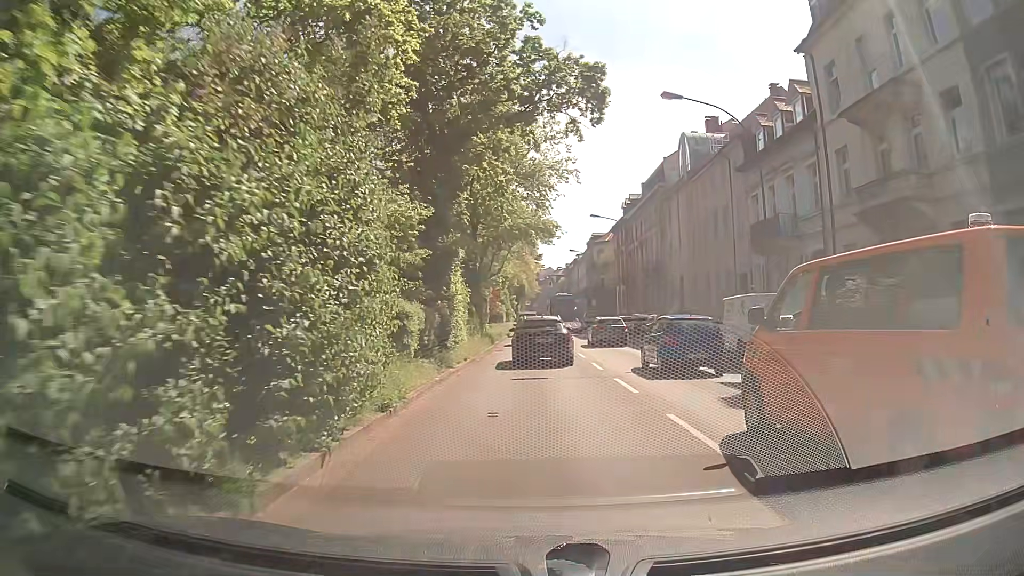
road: primary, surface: asphalt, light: Day
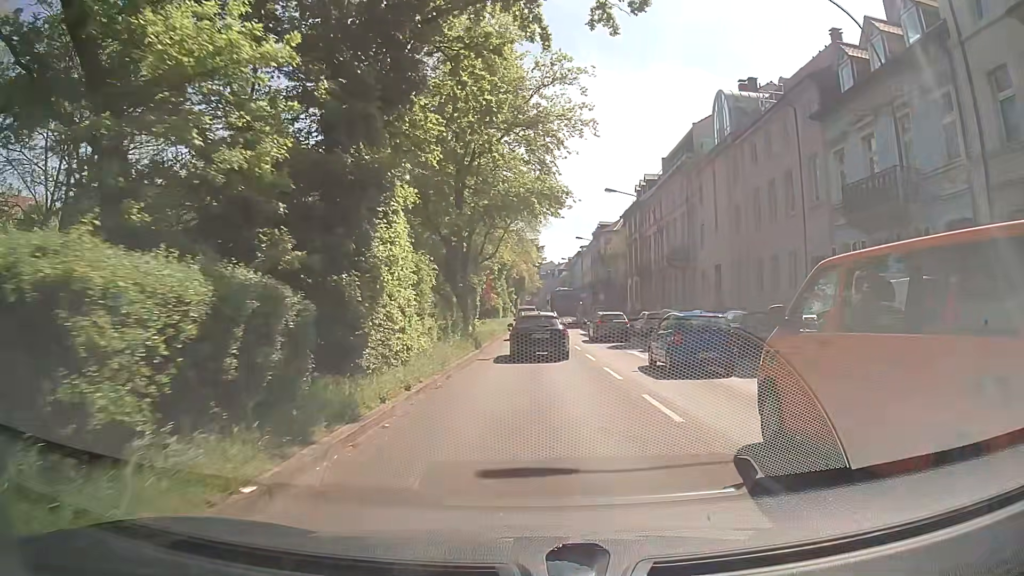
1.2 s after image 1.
(0.0, +9.8) m; +1°
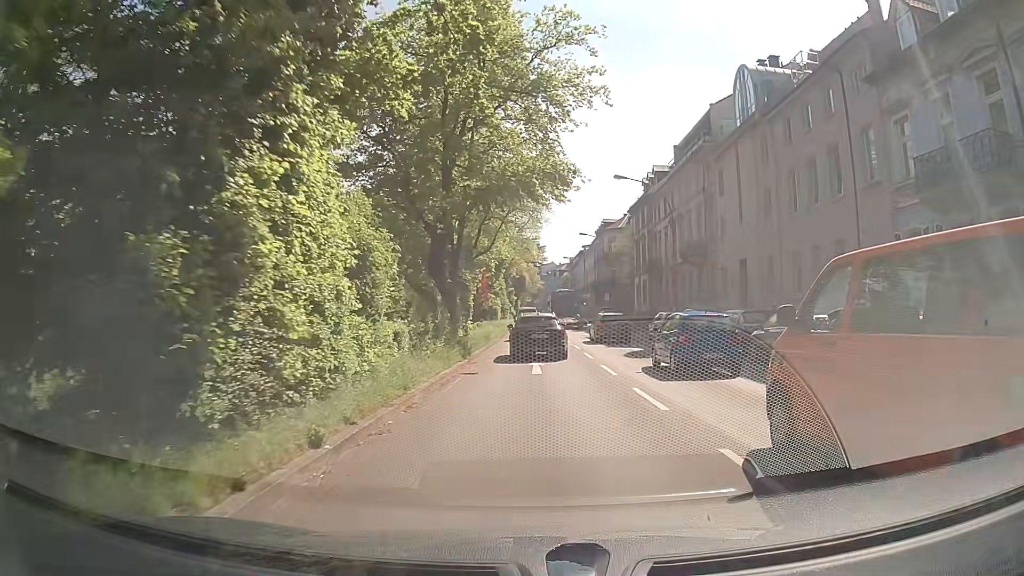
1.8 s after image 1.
(-0.1, +4.9) m; -1°
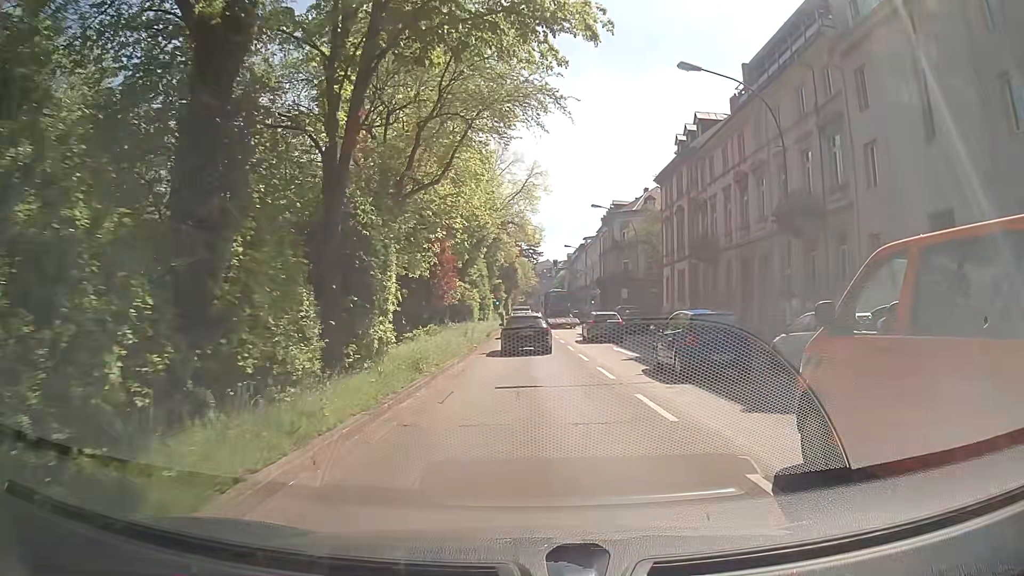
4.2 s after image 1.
(+0.2, +19.3) m; +1°
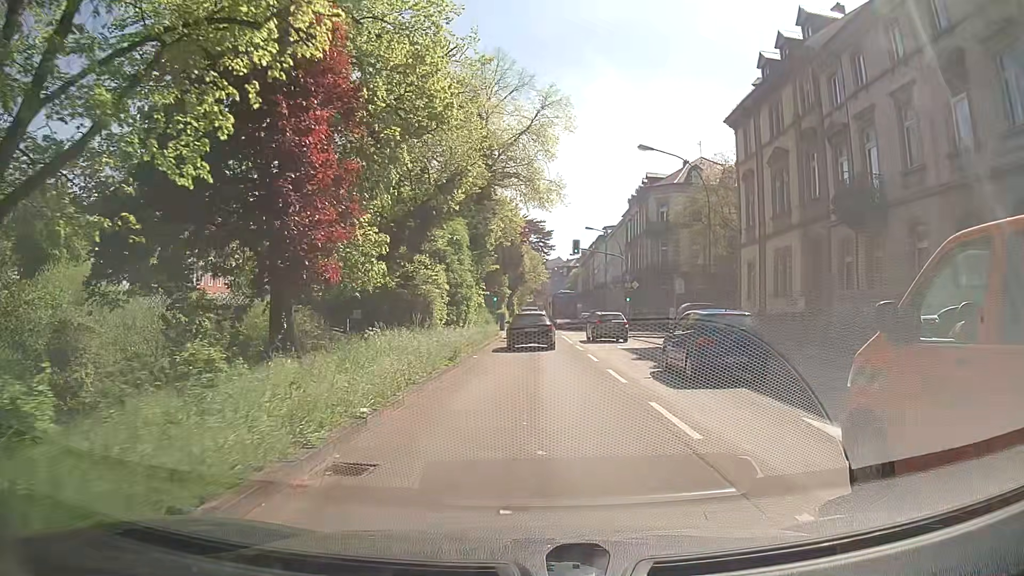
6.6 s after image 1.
(-0.1, +19.1) m; -1°
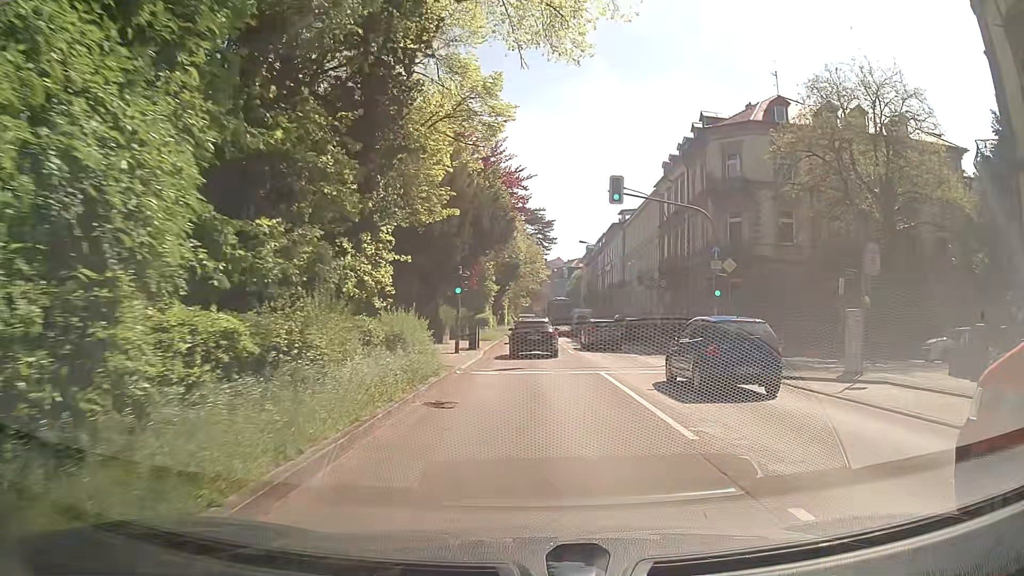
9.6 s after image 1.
(-0.2, +23.8) m; -2°
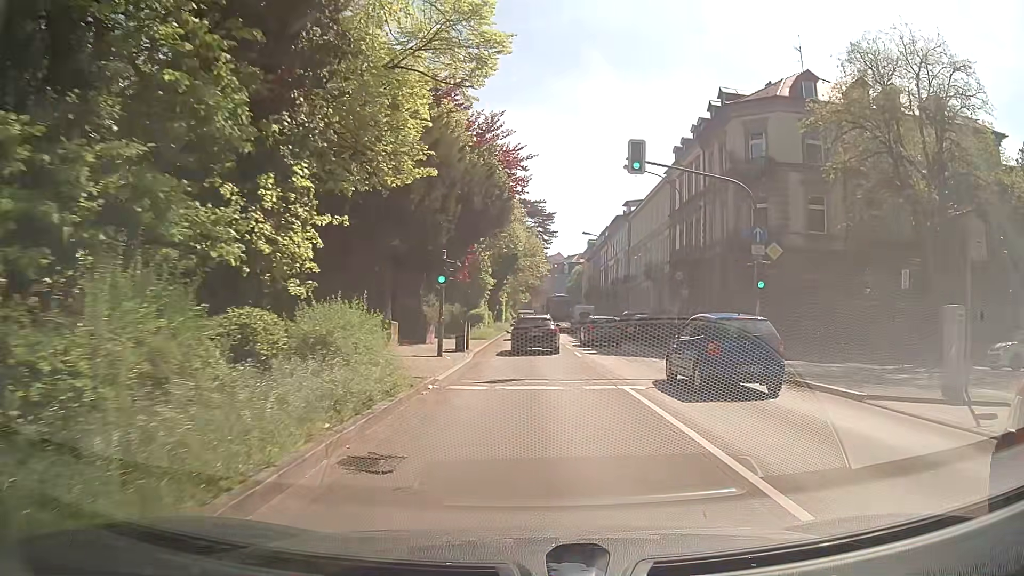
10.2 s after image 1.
(+0.1, +4.8) m; +1°
(0, +10) (0, +20) (0, +30) (0, +40) (0, +50) (0, +60) (0, +70) (+1, +80) (+1, +90) (+1, +100) m
